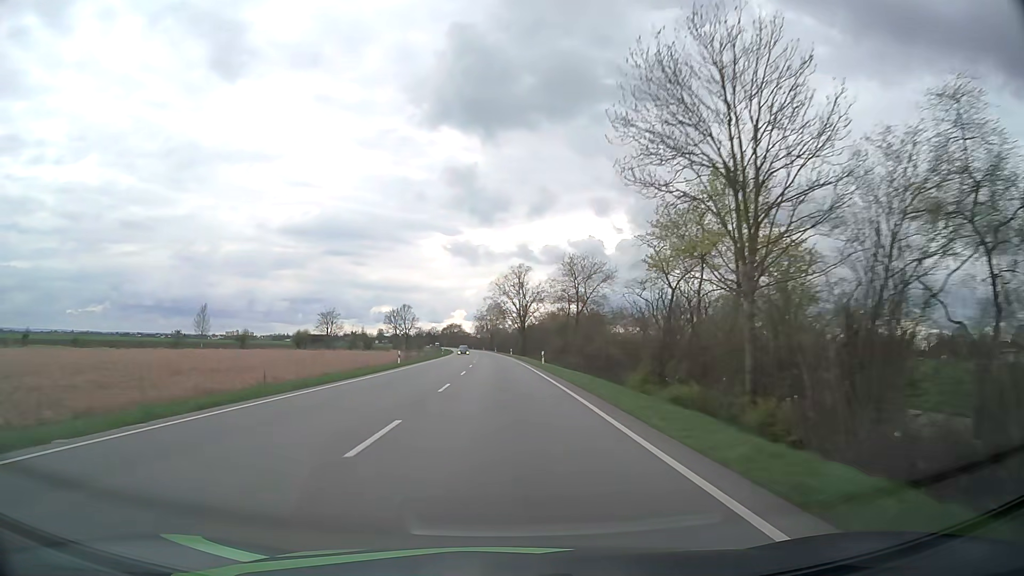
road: primary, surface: asphalt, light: Day
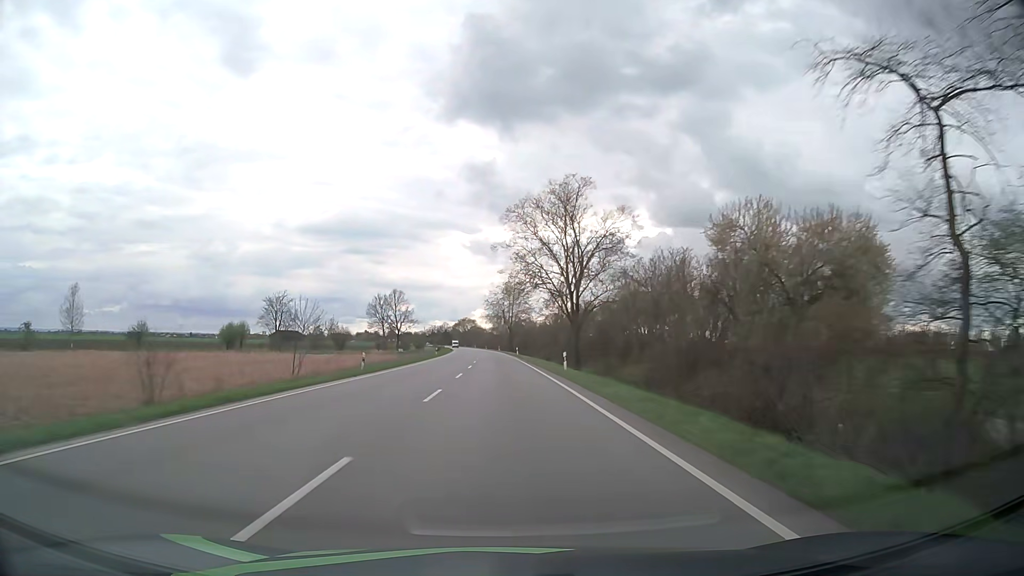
(-1.0, +63.6) m; -2°
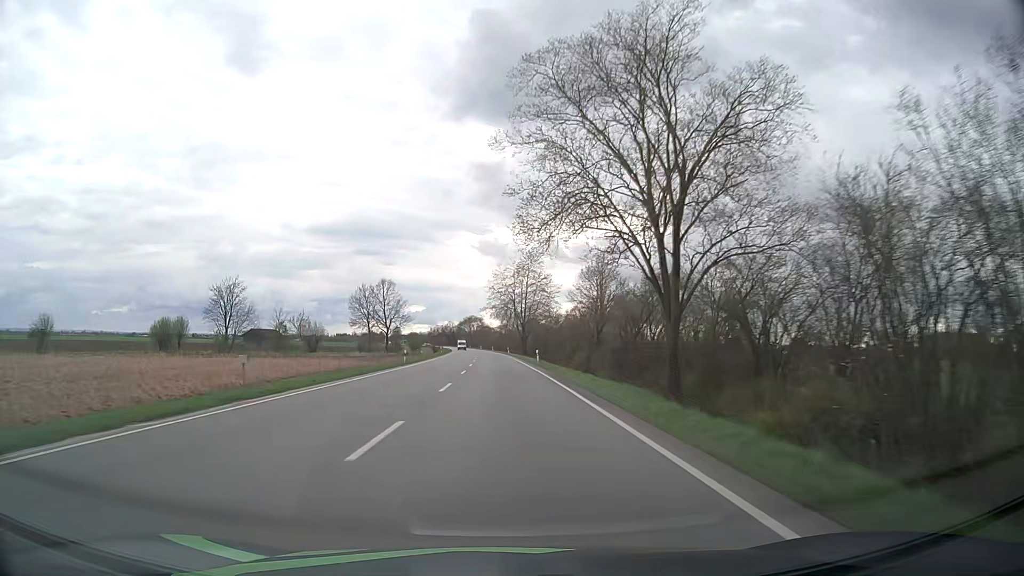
(-0.2, +31.9) m; -1°
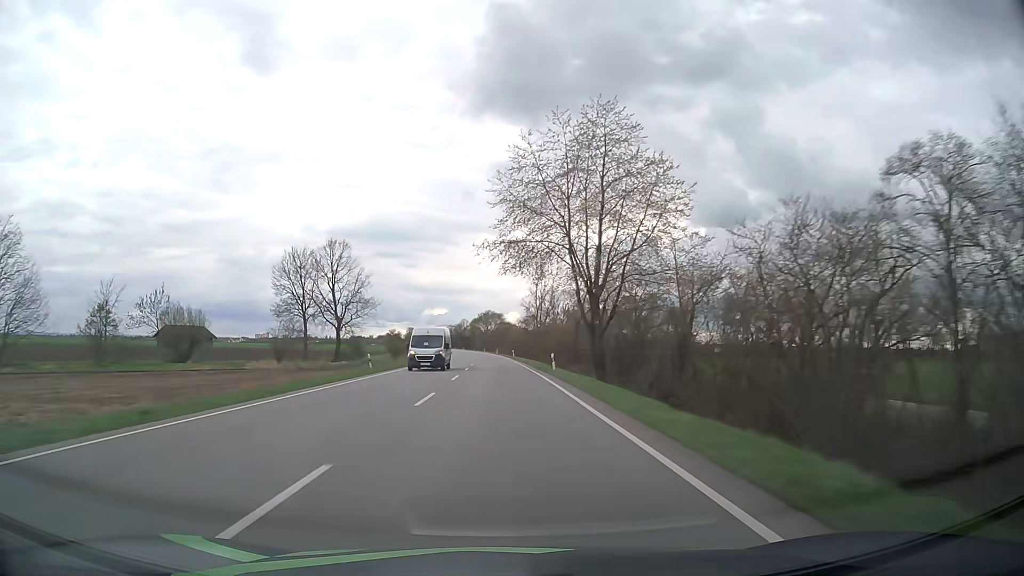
(-1.0, +63.8) m; -2°
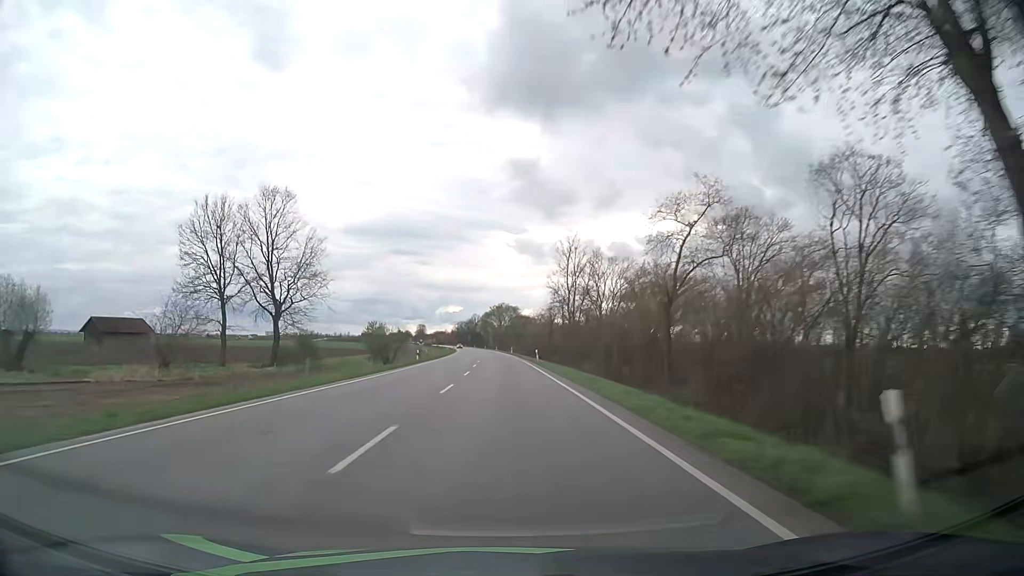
(-0.4, +31.9) m; -1°
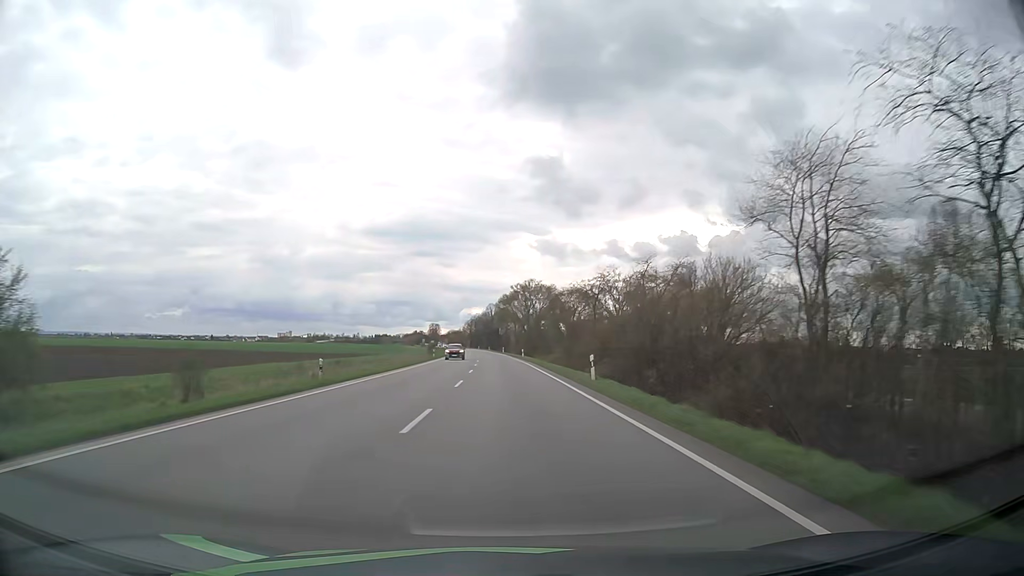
(-1.4, +80.0) m; -2°
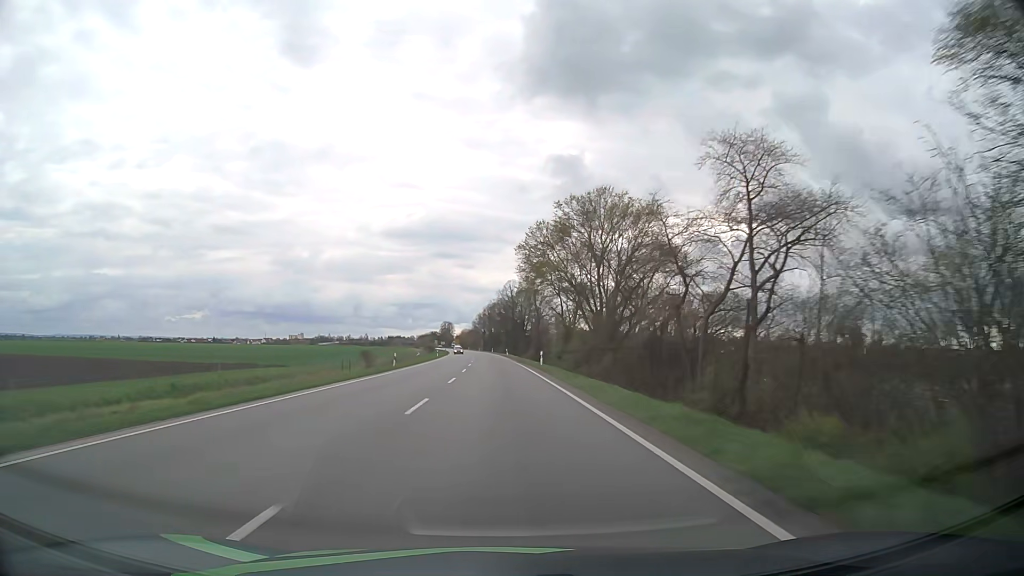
(-1.2, +80.2) m; -2°
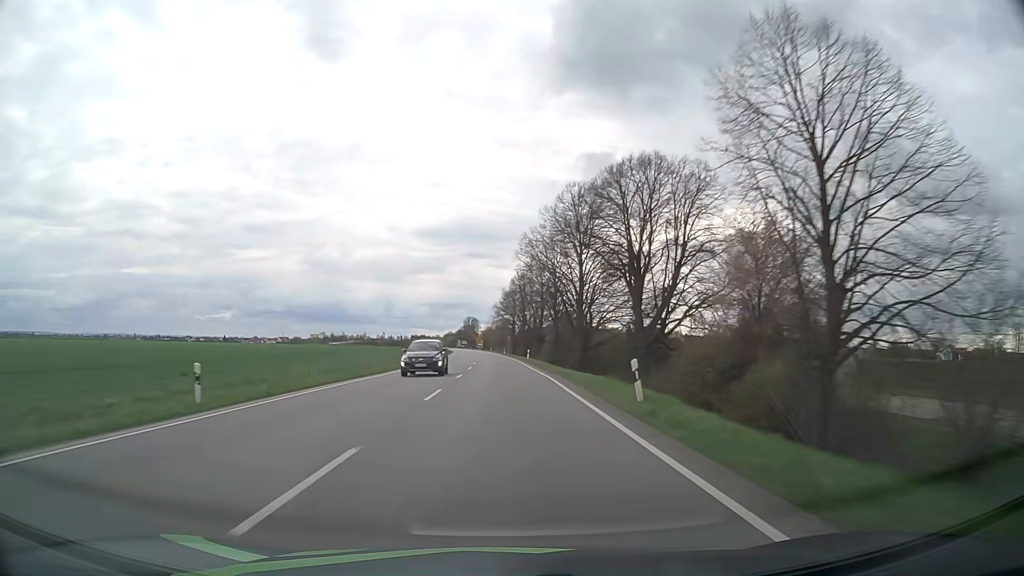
(-1.7, +80.2) m; -2°
(0, +10) (0, +20) (0, +30) (0, +40) (-1, +50) (-1, +60) (-1, +70) (-2, +80) (-2, +90) (-3, +100) m
